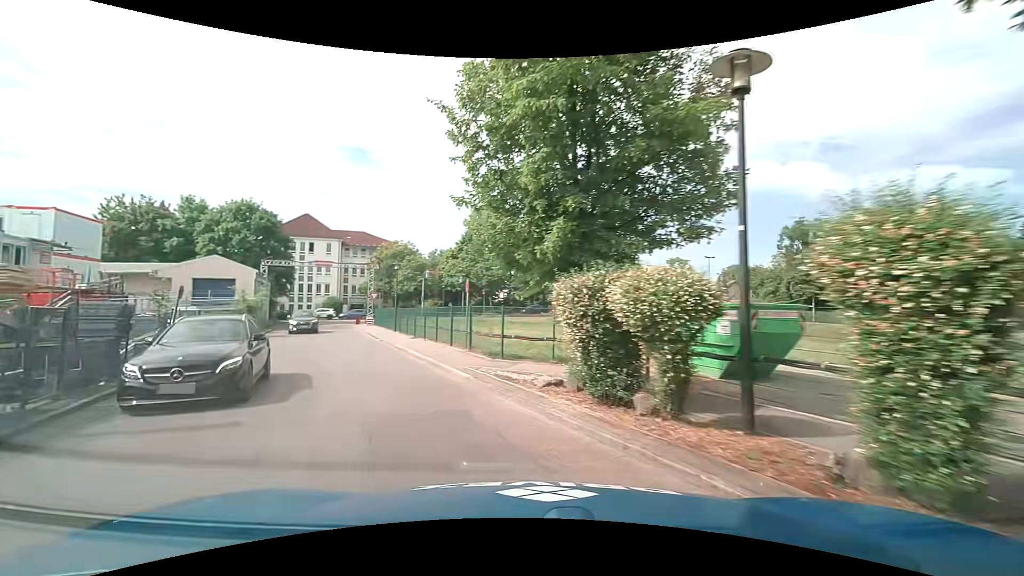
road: residential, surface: asphalt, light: Day
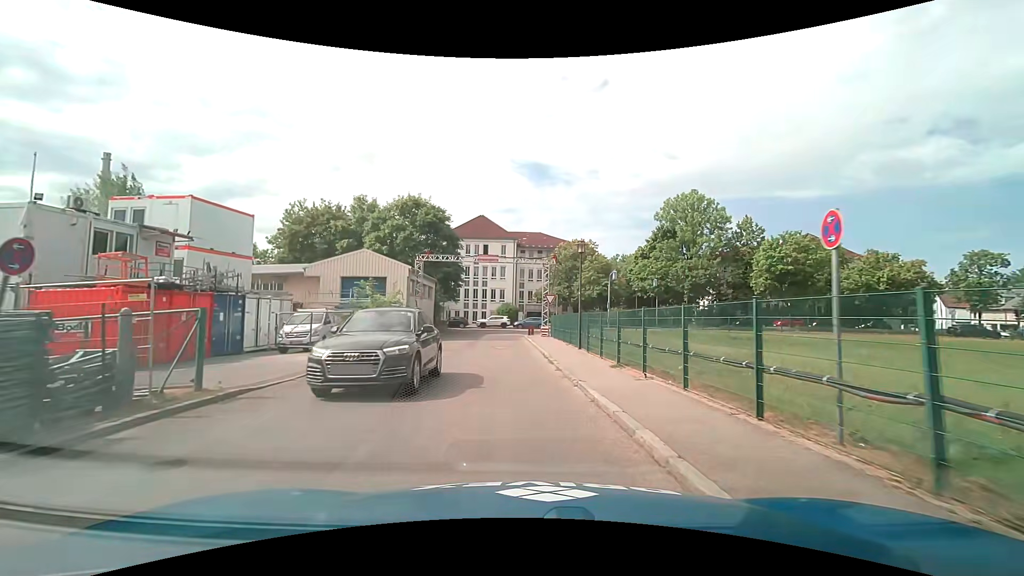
(-2.6, +11.7) m; -19°
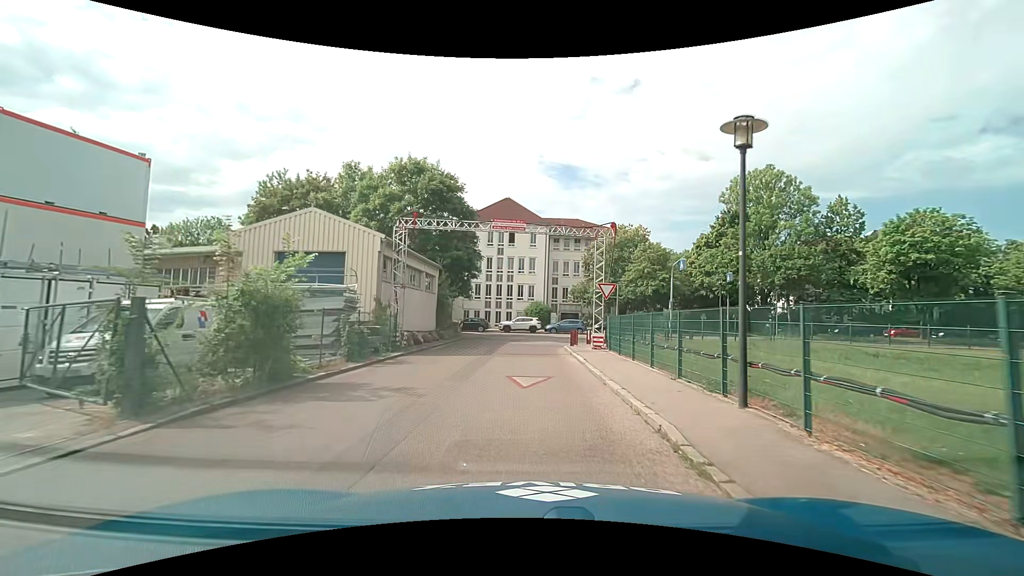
(-0.8, +12.8) m; -5°
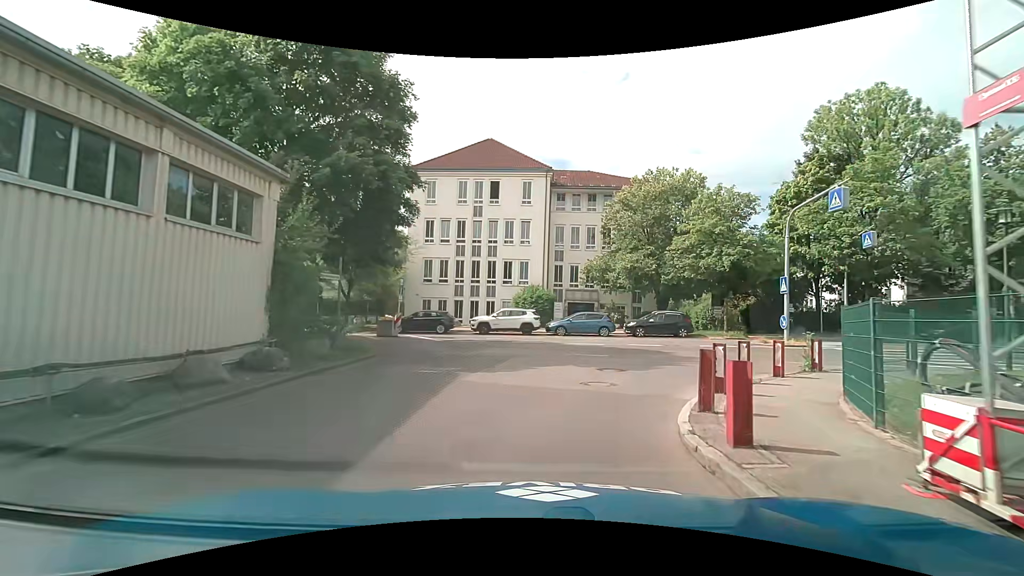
(+0.1, +20.1) m; +1°
